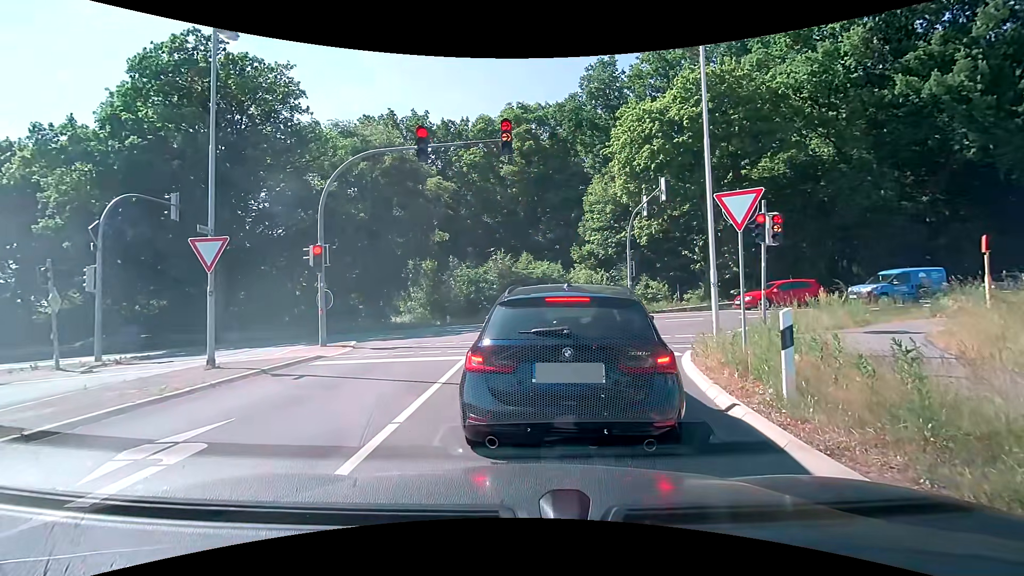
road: tertiary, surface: asphalt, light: Day
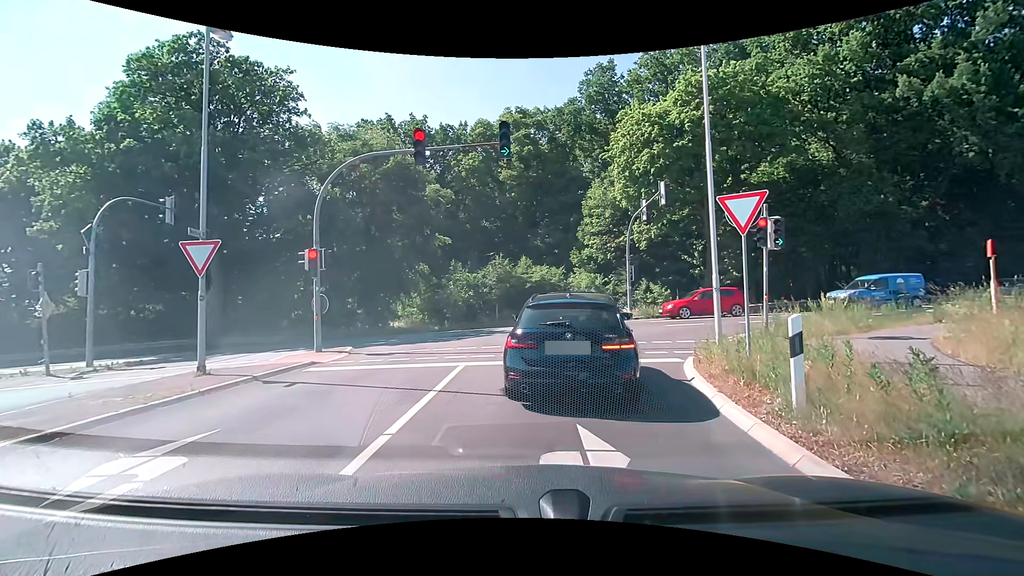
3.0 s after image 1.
(0.0, +0.3) m; 0°
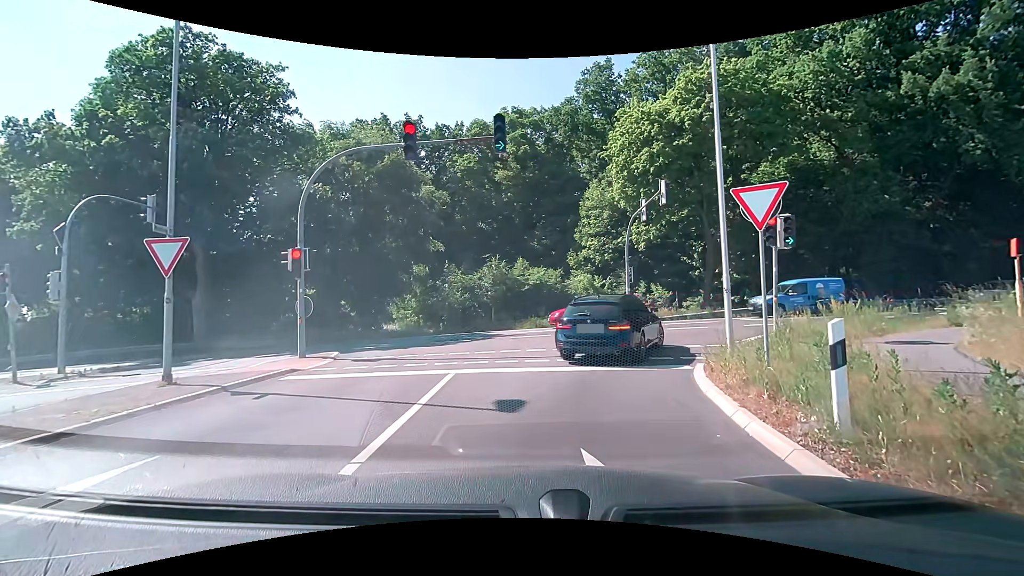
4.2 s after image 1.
(0.0, +0.9) m; 0°
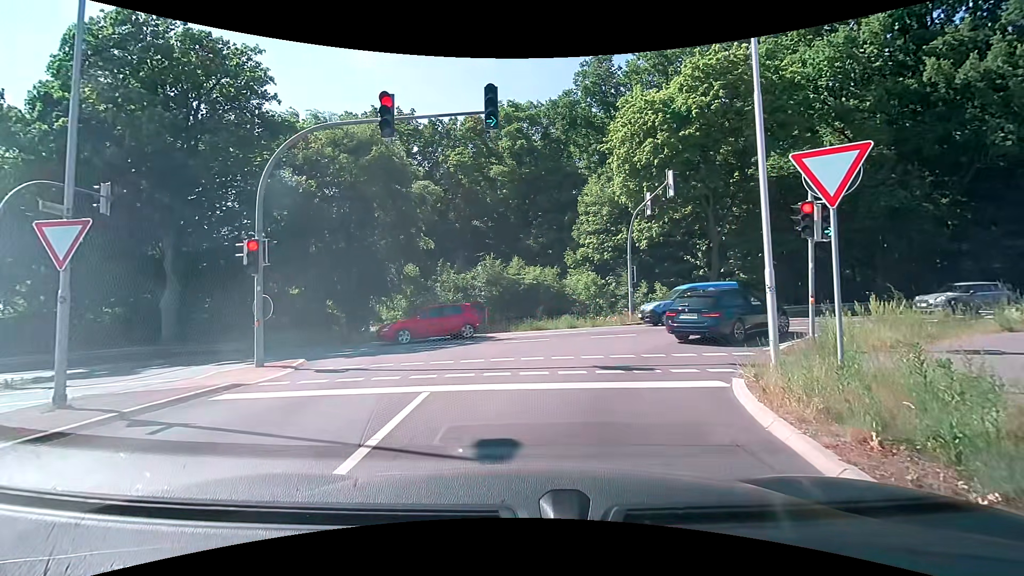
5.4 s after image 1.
(-0.1, +2.1) m; -2°
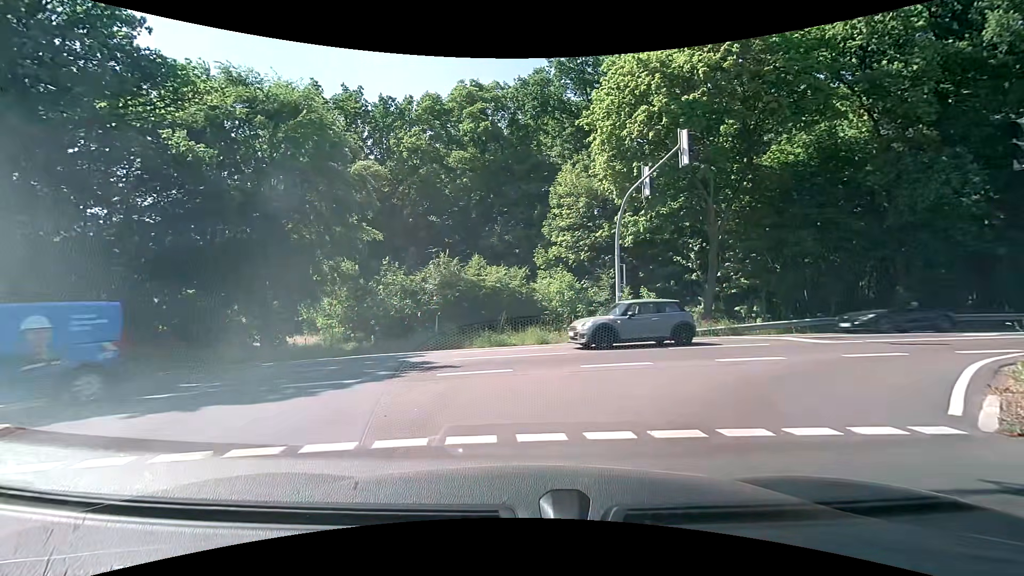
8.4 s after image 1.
(+0.3, +6.7) m; +5°
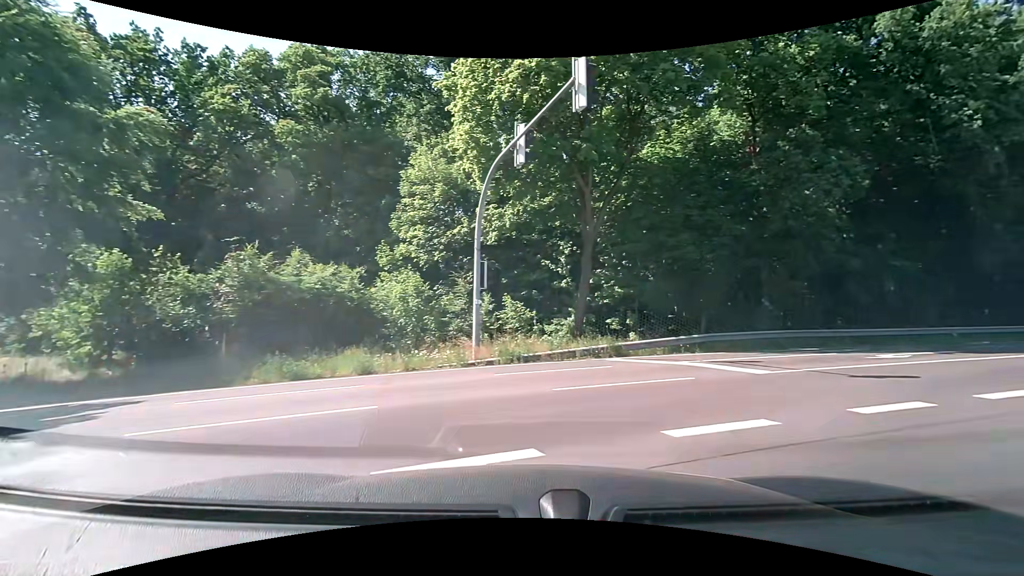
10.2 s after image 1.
(+0.7, +6.6) m; +16°
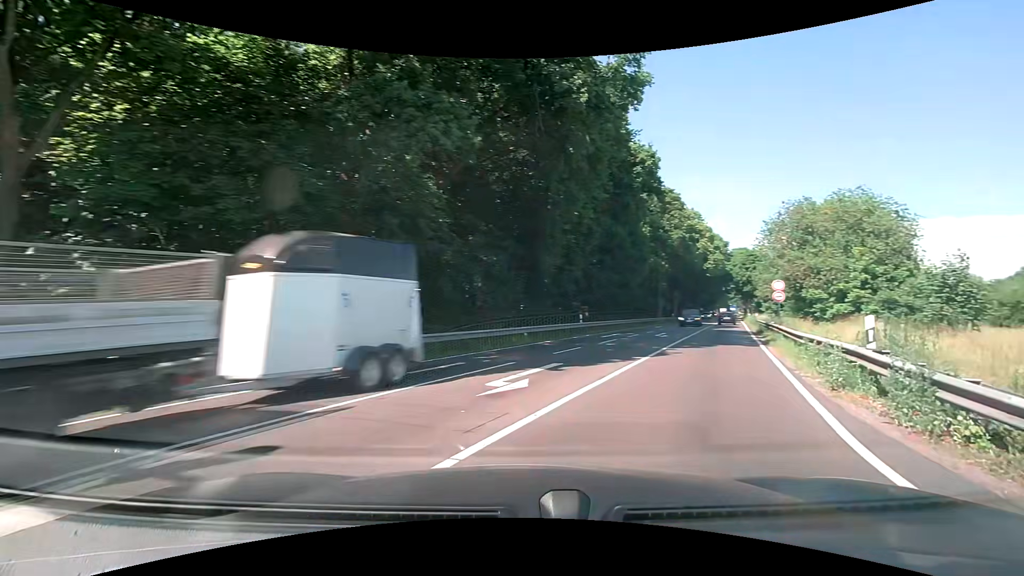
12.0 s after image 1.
(+3.2, +8.8) m; +43°
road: primary
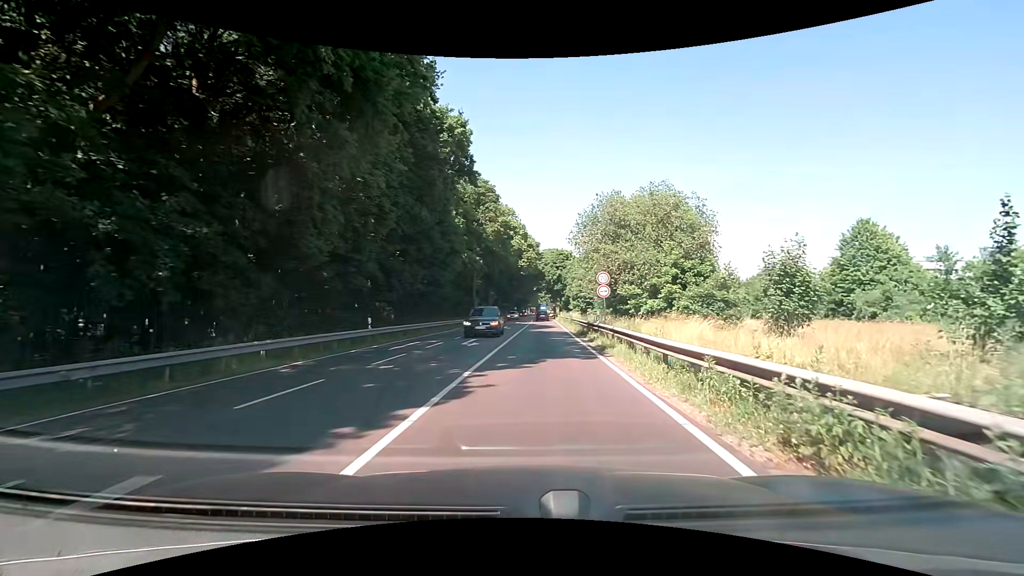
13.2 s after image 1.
(+1.8, +7.7) m; +21°
